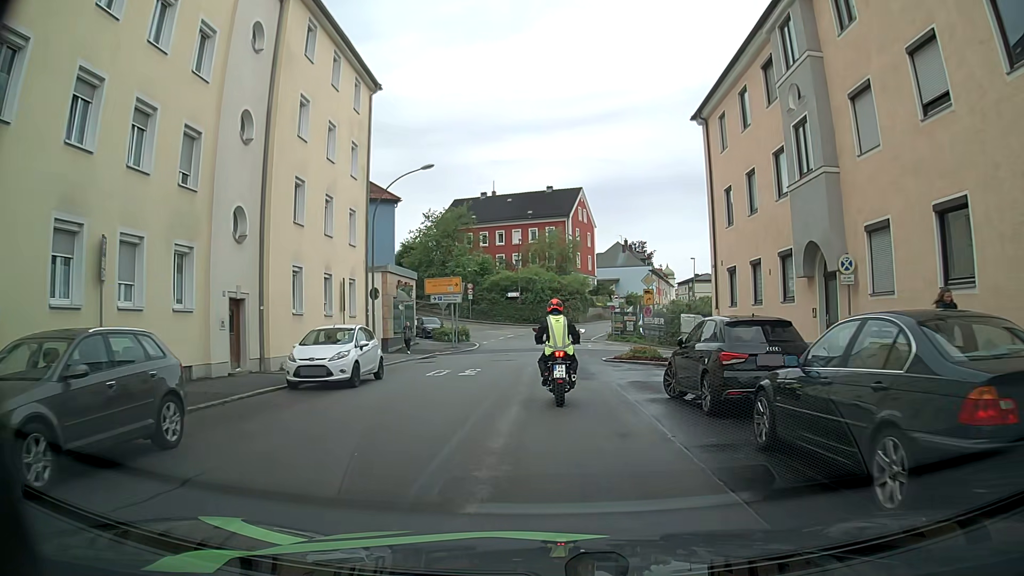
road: tertiary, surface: asphalt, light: Day
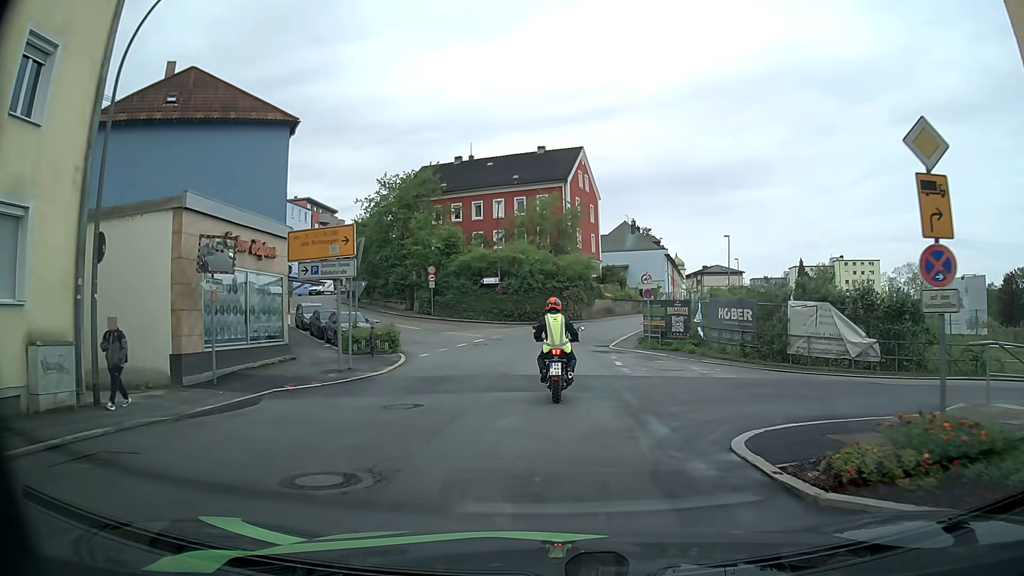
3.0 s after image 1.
(+0.1, +20.6) m; +1°
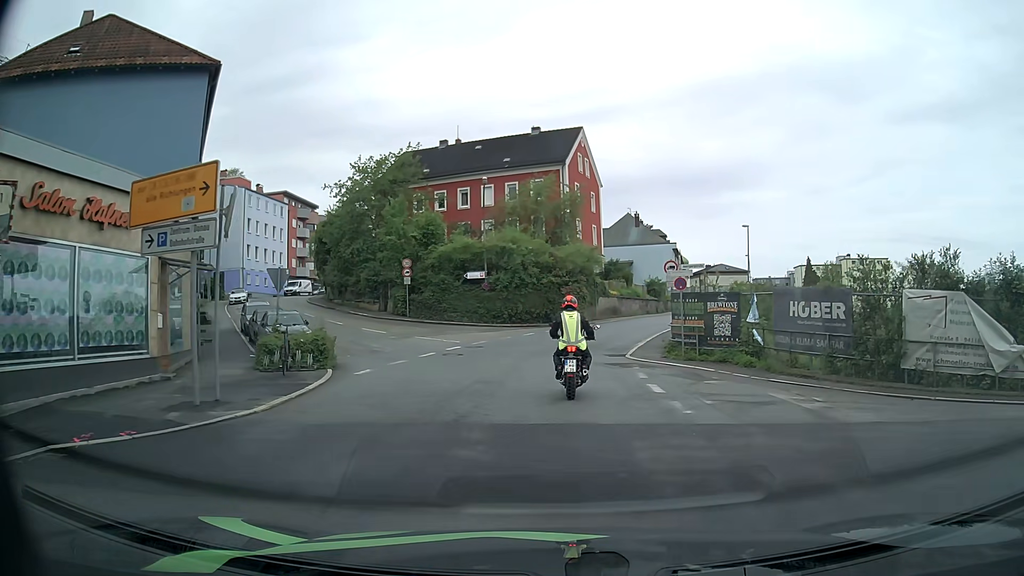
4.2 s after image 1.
(-0.1, +8.1) m; 0°
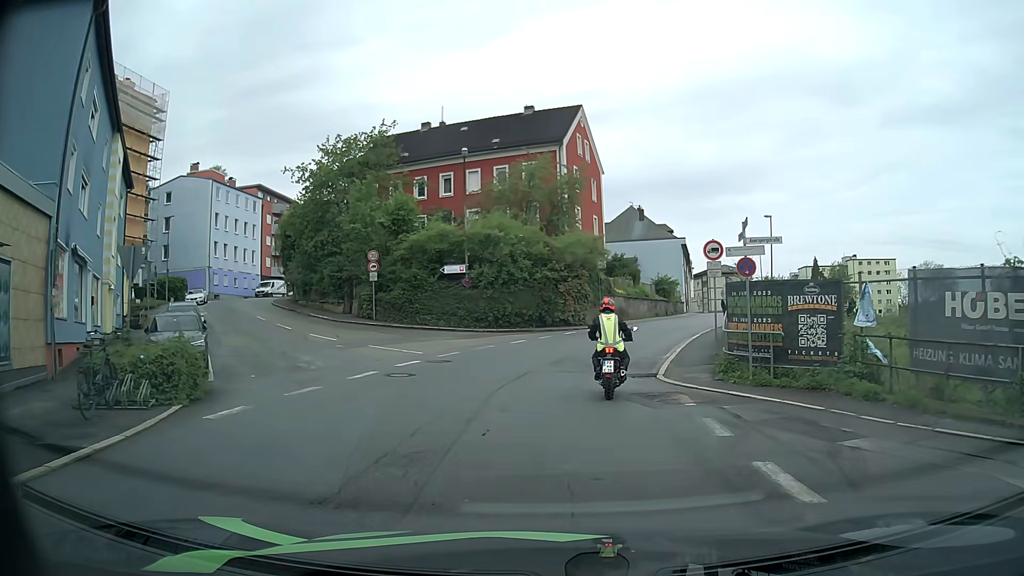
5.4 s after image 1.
(0.0, +7.7) m; 0°
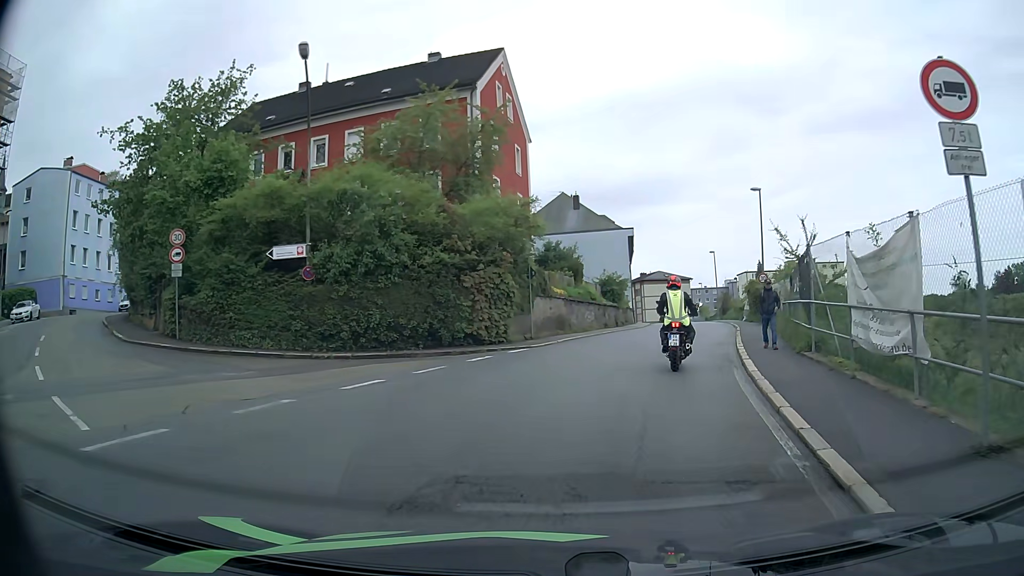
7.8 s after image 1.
(+0.6, +14.7) m; +6°
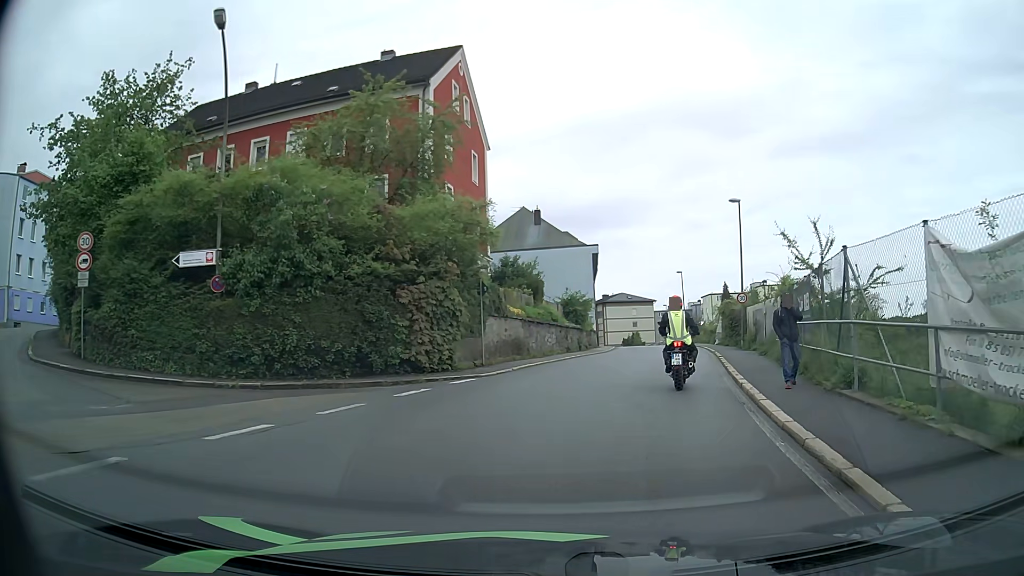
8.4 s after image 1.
(+0.1, +3.7) m; +4°
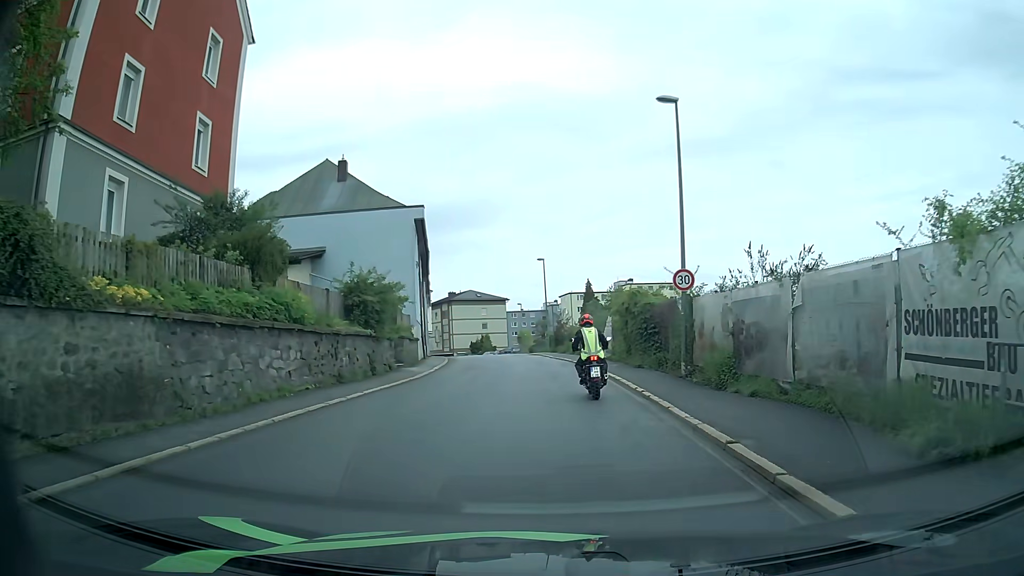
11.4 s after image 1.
(+2.4, +17.6) m; +13°
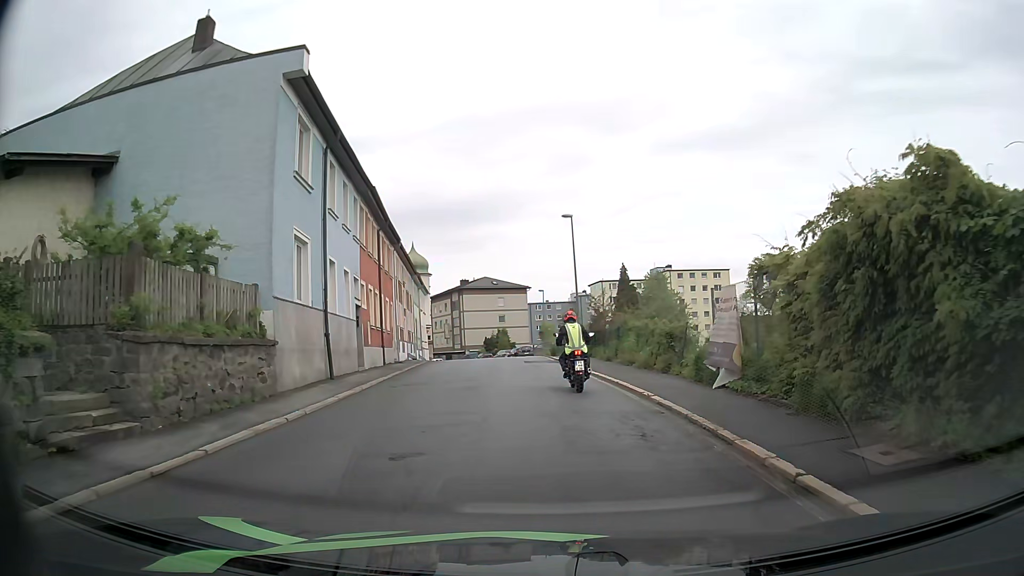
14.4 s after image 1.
(-0.3, +19.6) m; -3°
(0, +10) (0, +20) (-1, +30) (-1, +40) (-2, +50) (-3, +60) (-4, +70) (-7, +79) (-10, +89) (-15, +98) m
